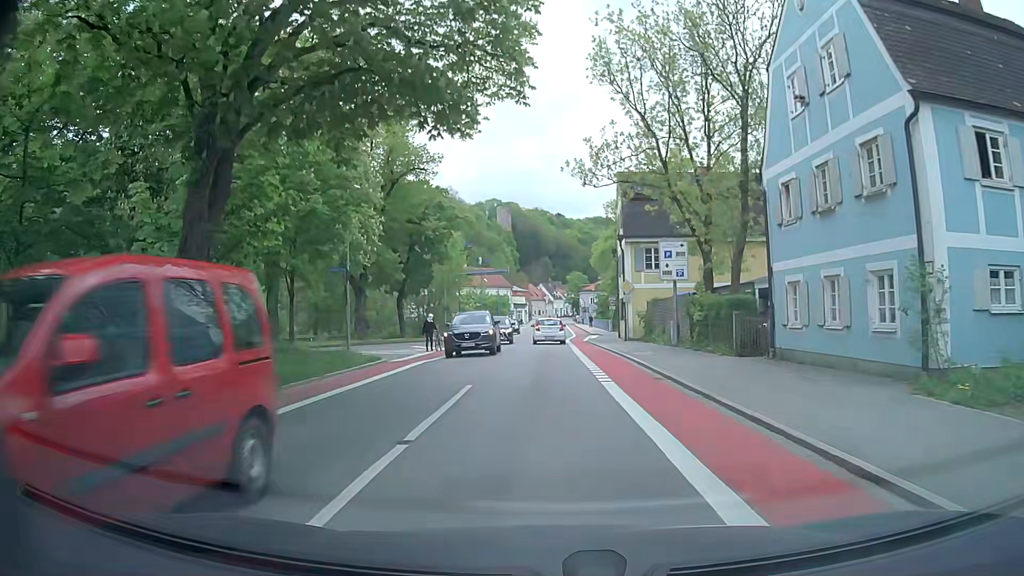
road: tertiary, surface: asphalt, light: Day
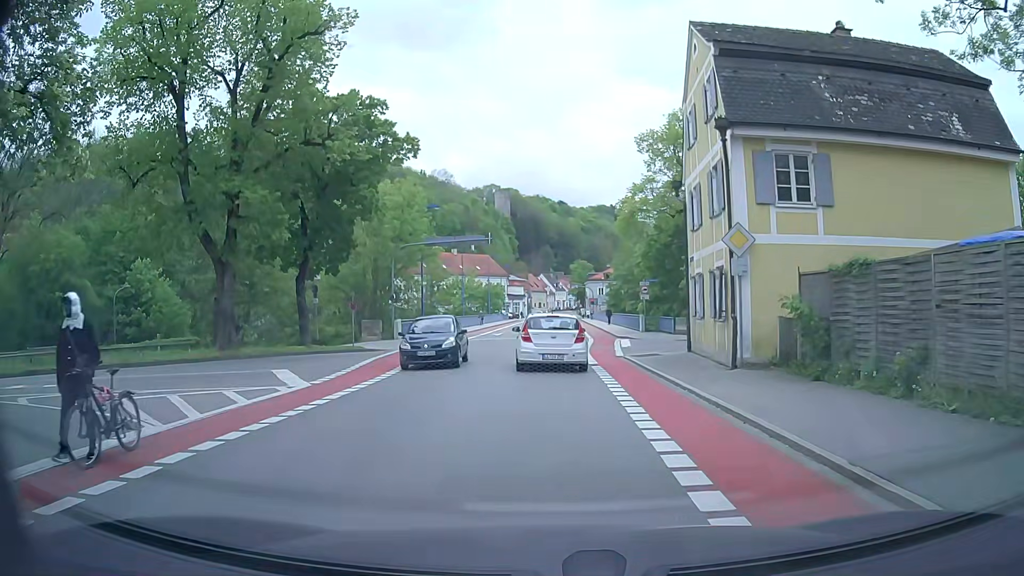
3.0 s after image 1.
(-0.2, +21.5) m; -1°
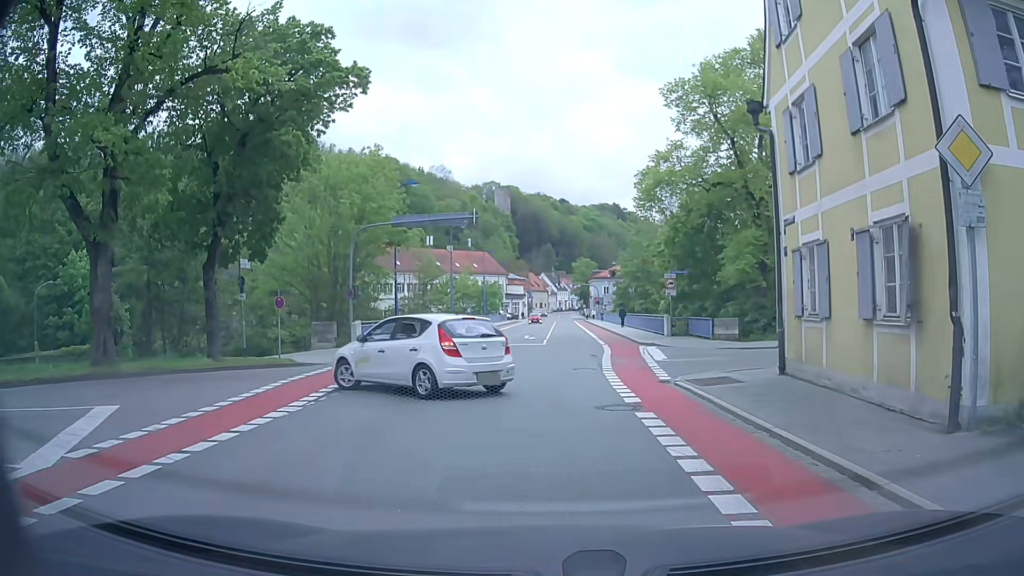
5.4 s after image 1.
(+0.1, +9.0) m; 0°
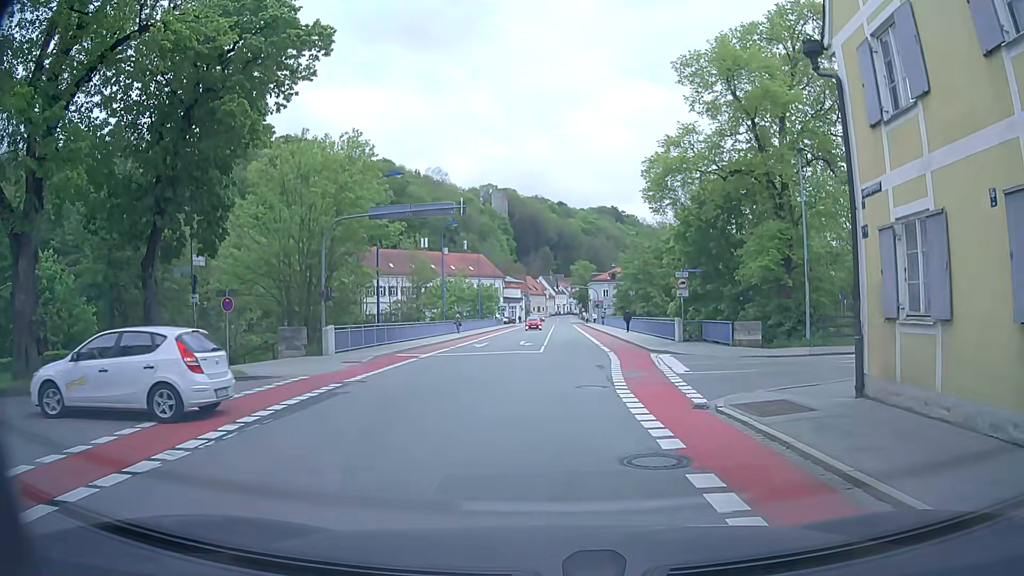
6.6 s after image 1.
(+0.1, +3.9) m; 0°
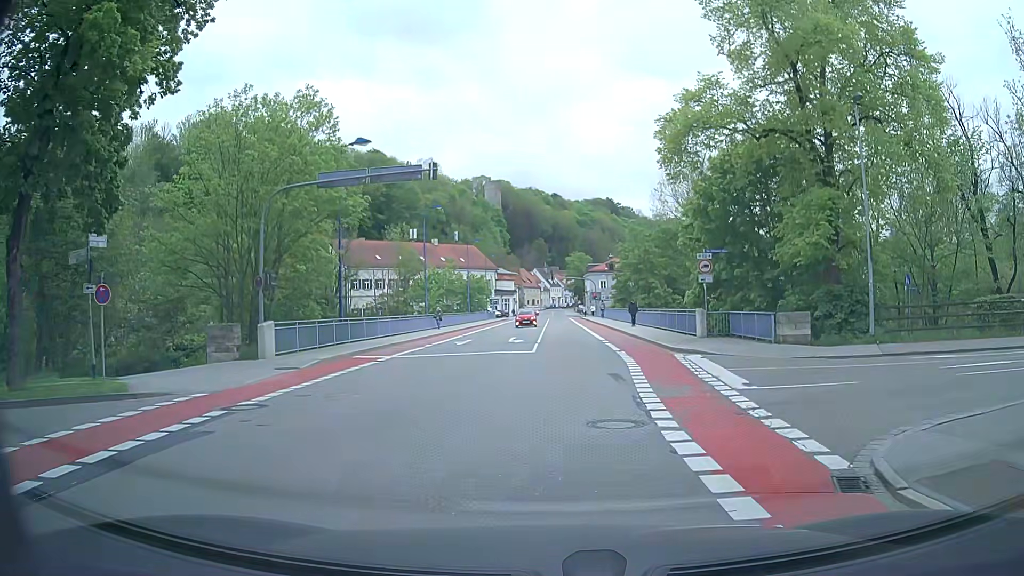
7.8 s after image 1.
(+0.1, +6.2) m; +1°
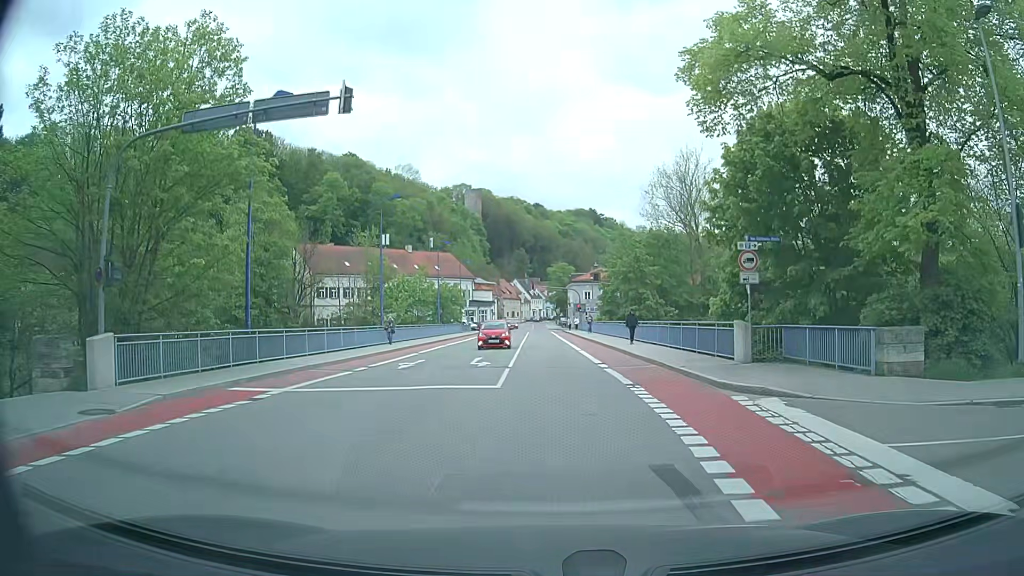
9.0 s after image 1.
(+0.2, +8.5) m; +2°
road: residential
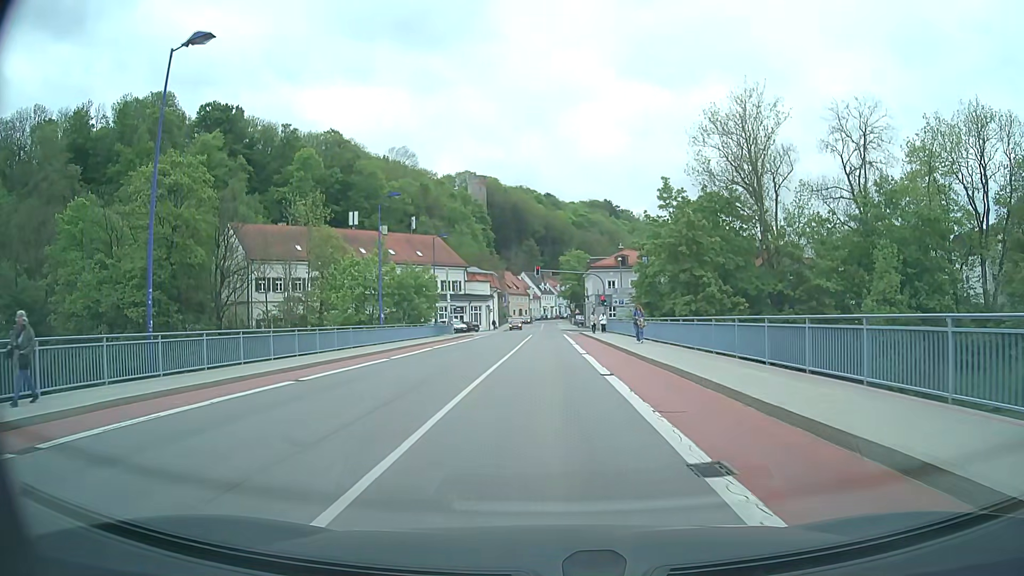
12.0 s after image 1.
(+0.3, +27.1) m; 0°
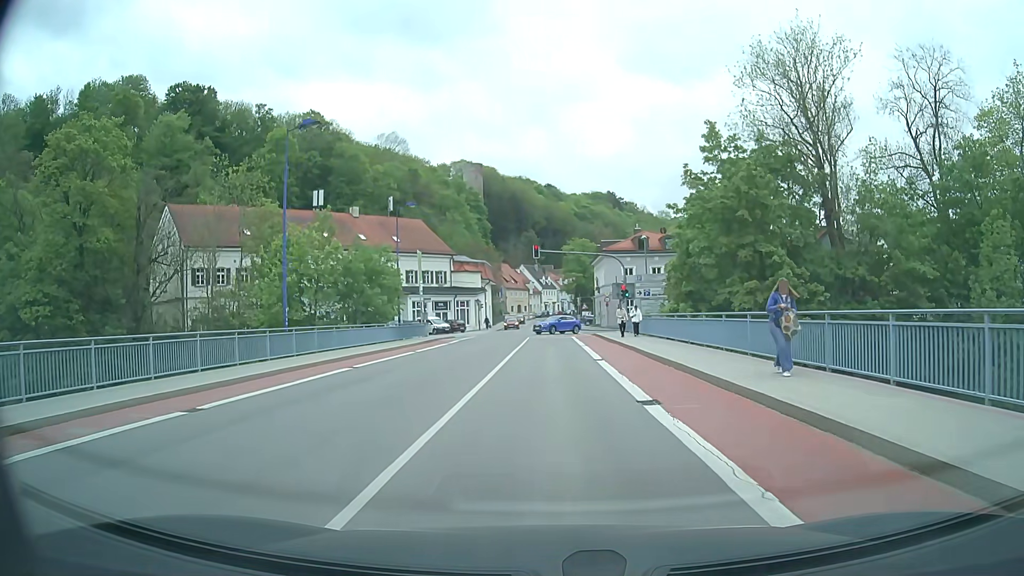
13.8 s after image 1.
(-0.3, +16.3) m; -1°
(0, +10) (0, +20) (0, +30) (0, +40) (0, +50) (0, +60) (0, +70) (0, +80) (0, +90) (0, +100) m
